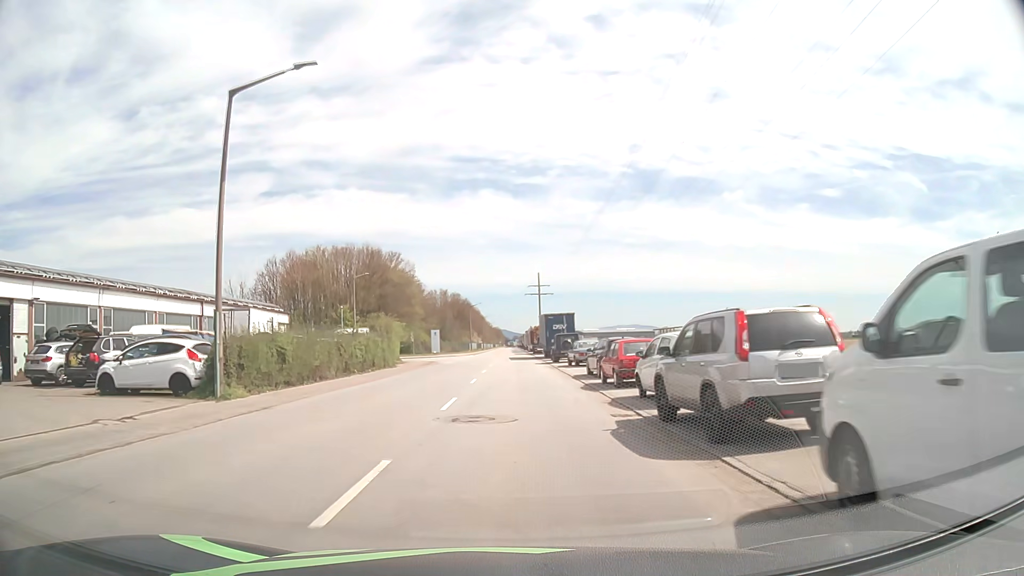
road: tertiary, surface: asphalt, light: Day
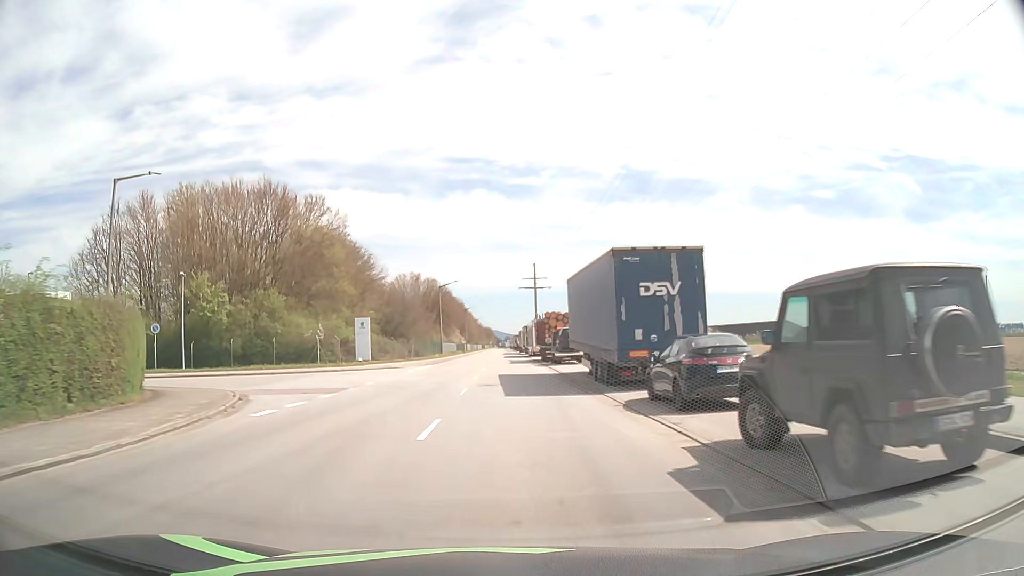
(+0.1, +40.5) m; 0°
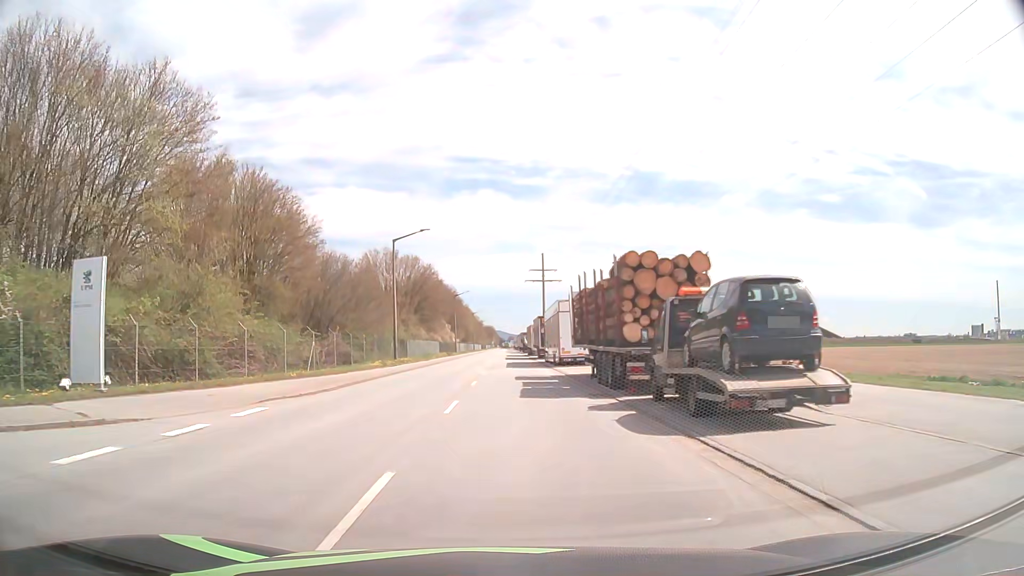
(0.0, +32.6) m; 0°
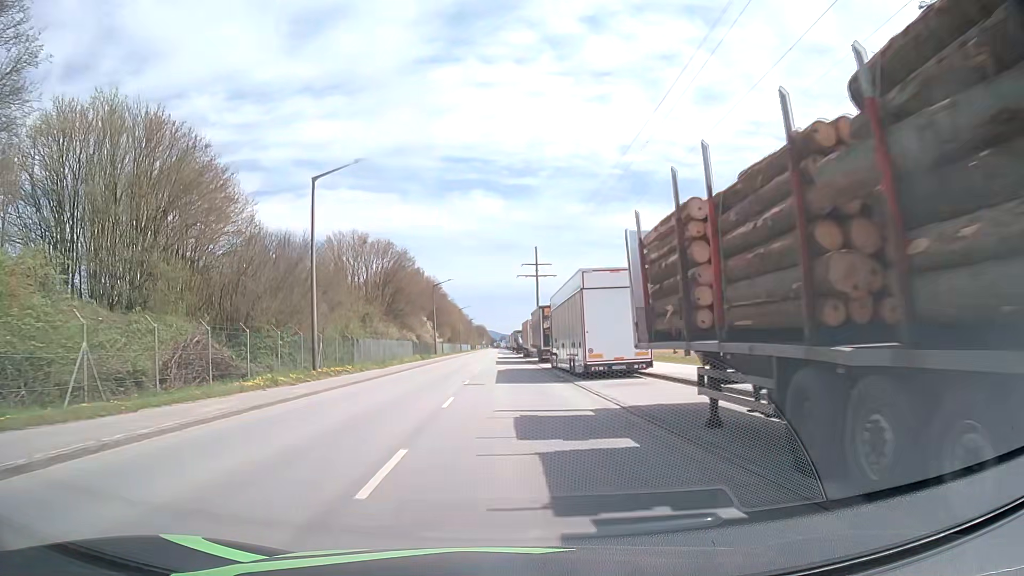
(+0.2, +16.4) m; +1°
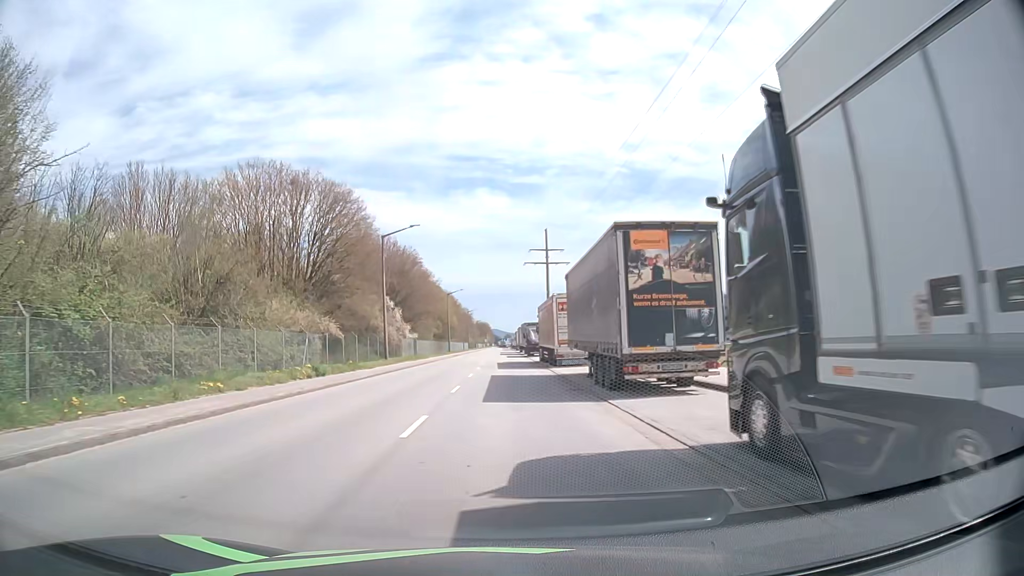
(-0.1, +32.4) m; -1°
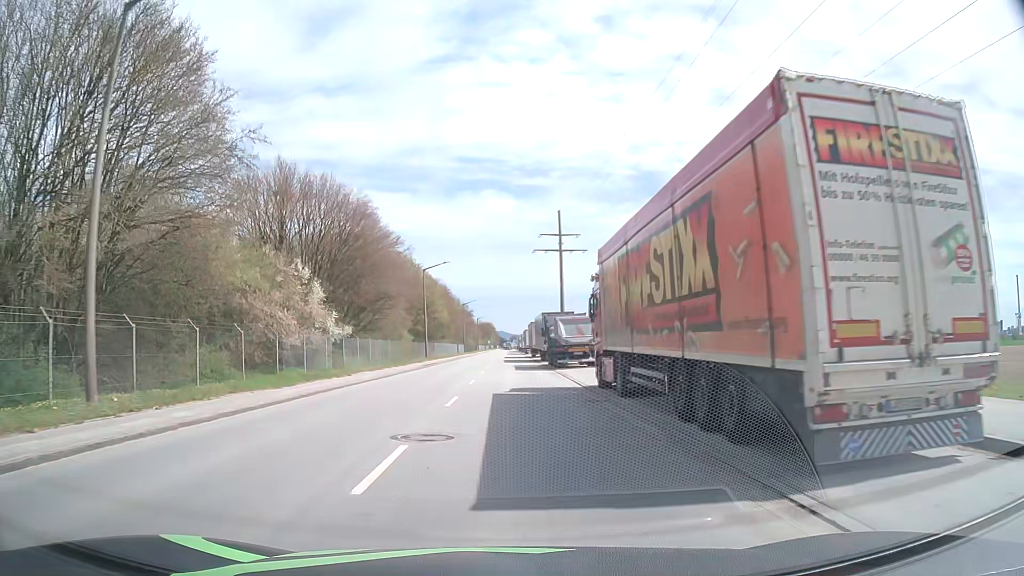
(0.0, +30.6) m; -1°
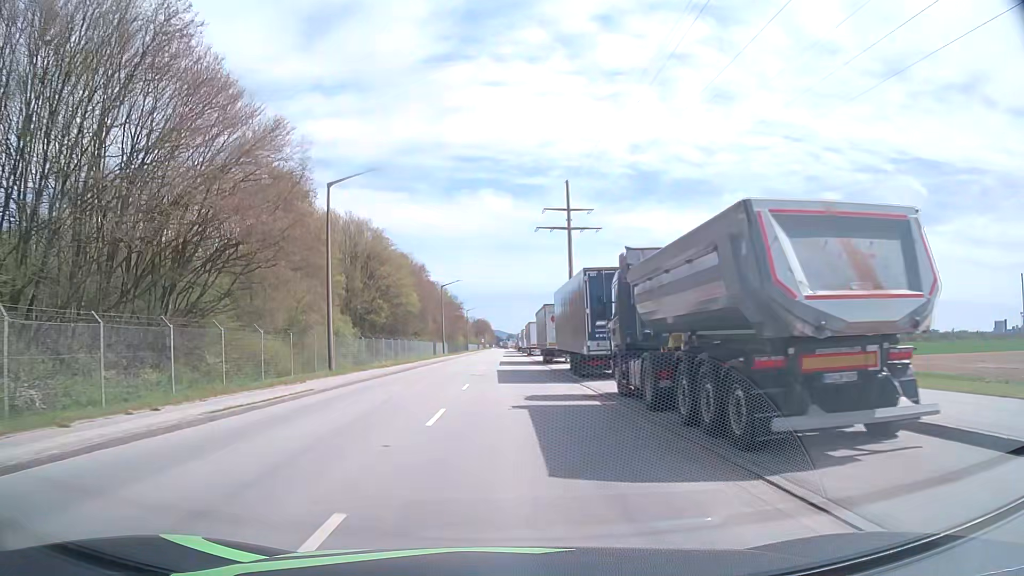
(+0.2, +30.9) m; +1°
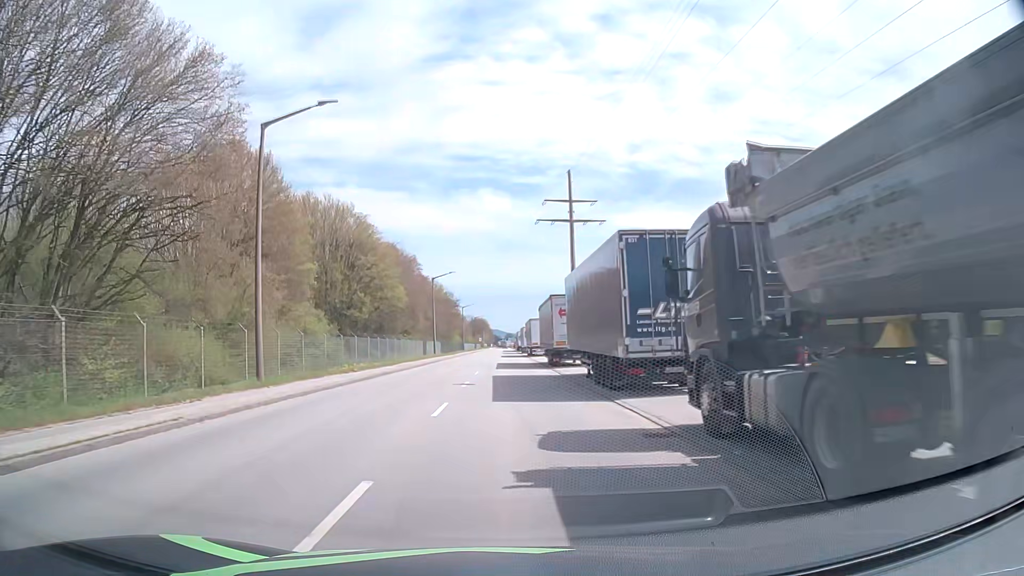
(0.0, +7.9) m; 0°
(0, +10) (0, +20) (0, +30) (0, +40) (0, +50) (0, +60) (0, +70) (0, +80) (-1, +90) (-1, +100) m
